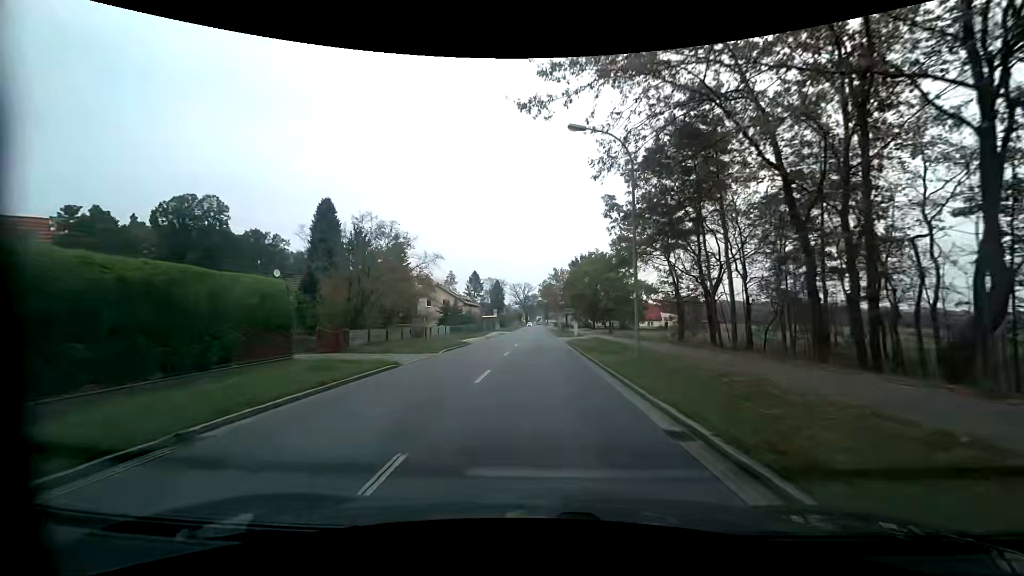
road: primary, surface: asphalt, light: Day
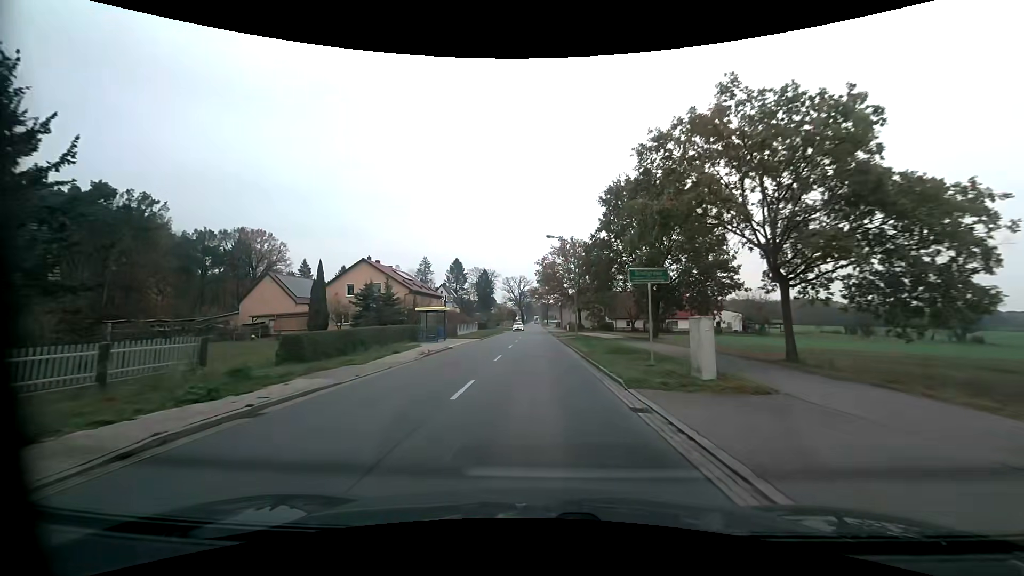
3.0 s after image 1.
(+0.2, +38.6) m; 0°
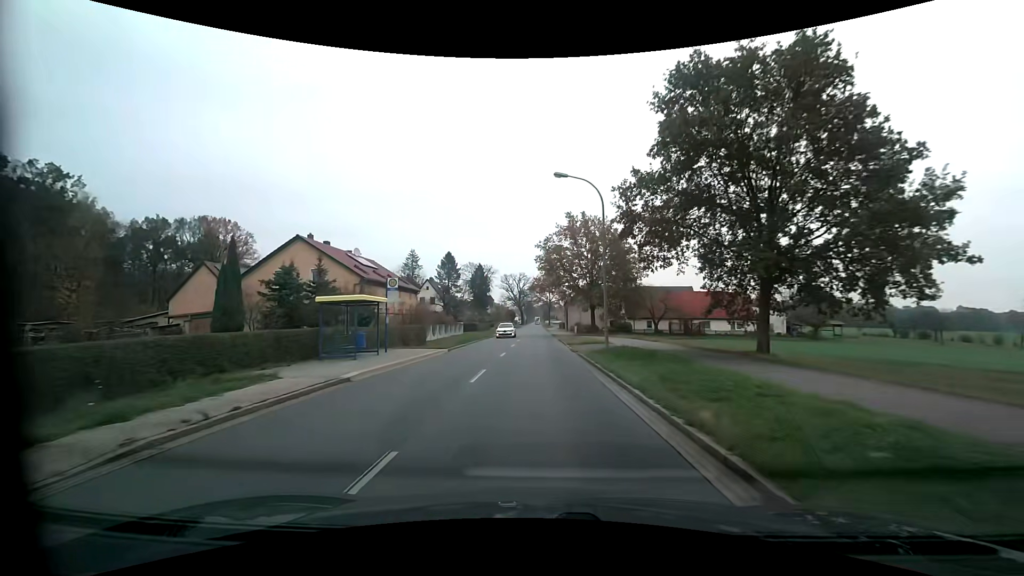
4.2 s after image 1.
(0.0, +15.5) m; 0°
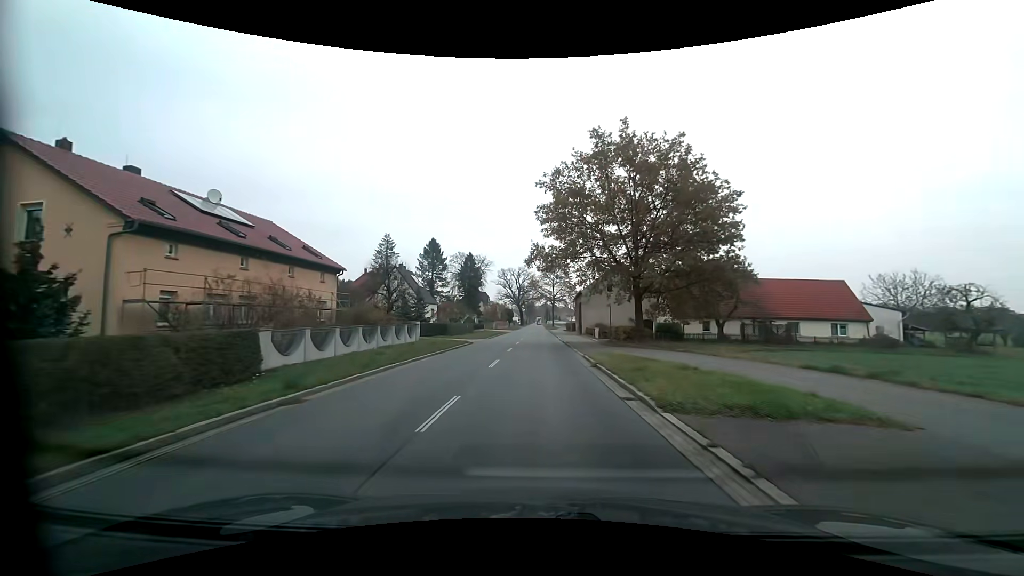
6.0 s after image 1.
(0.0, +23.2) m; 0°
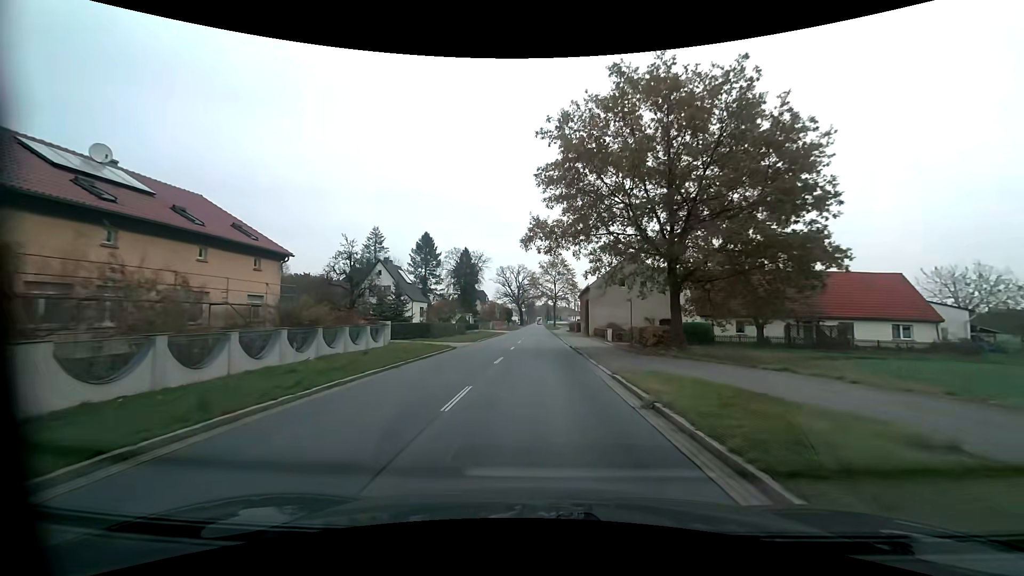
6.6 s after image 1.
(0.0, +7.7) m; 0°
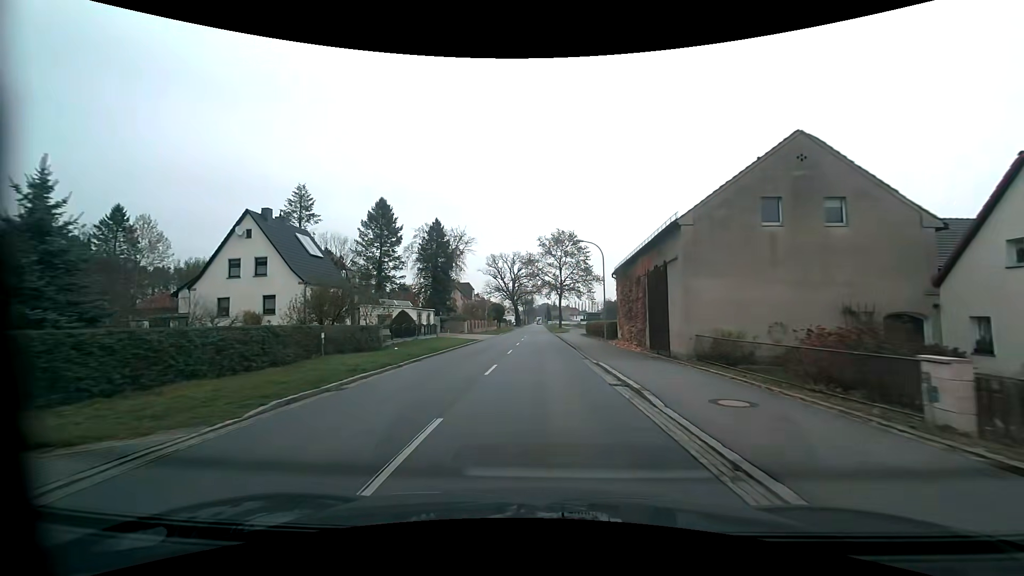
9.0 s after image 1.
(0.0, +30.7) m; 0°
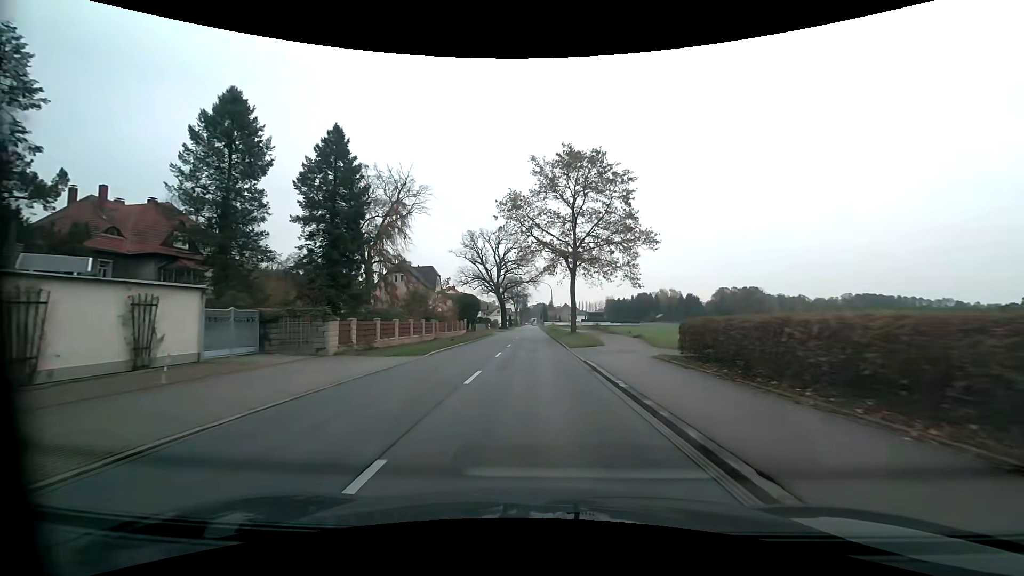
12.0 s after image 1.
(+0.4, +38.1) m; 0°
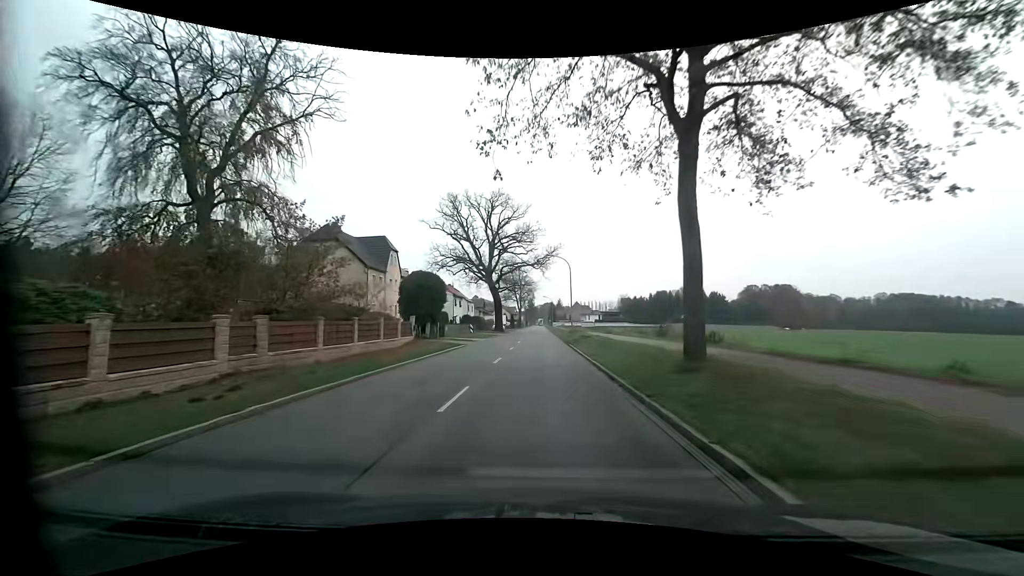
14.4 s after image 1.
(0.0, +30.6) m; -1°
(0, +10) (0, +20) (0, +30) (0, +40) (0, +50) (+1, +60) (+1, +70) (+1, +80) (+1, +90) (+1, +100) m
